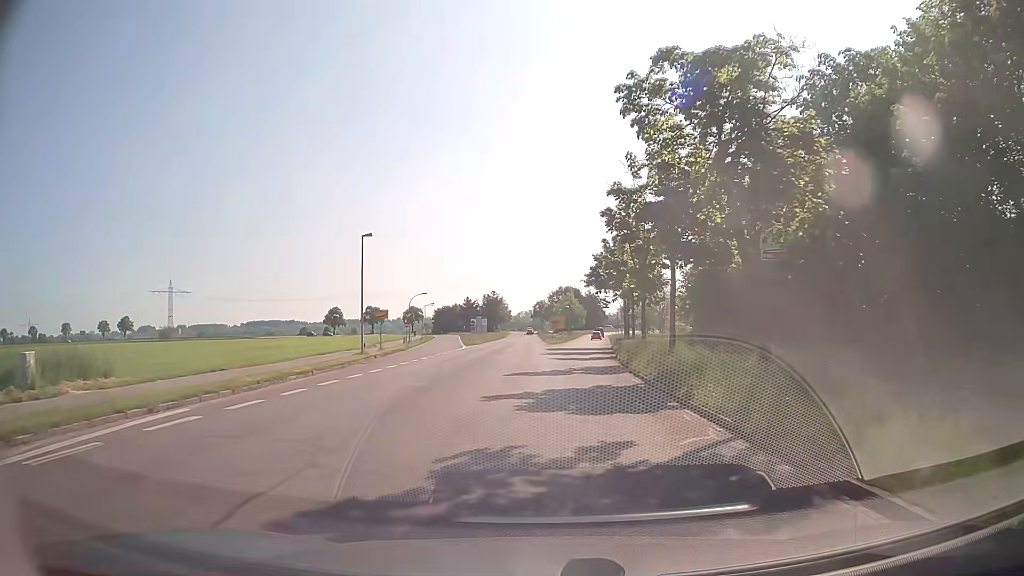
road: tertiary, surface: asphalt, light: Day
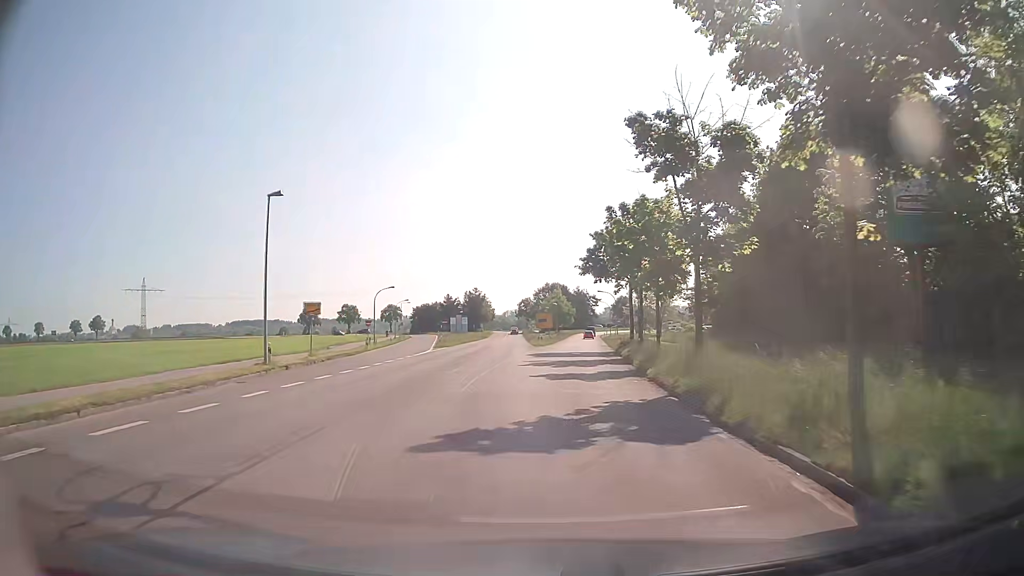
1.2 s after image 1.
(+0.1, +12.8) m; 0°
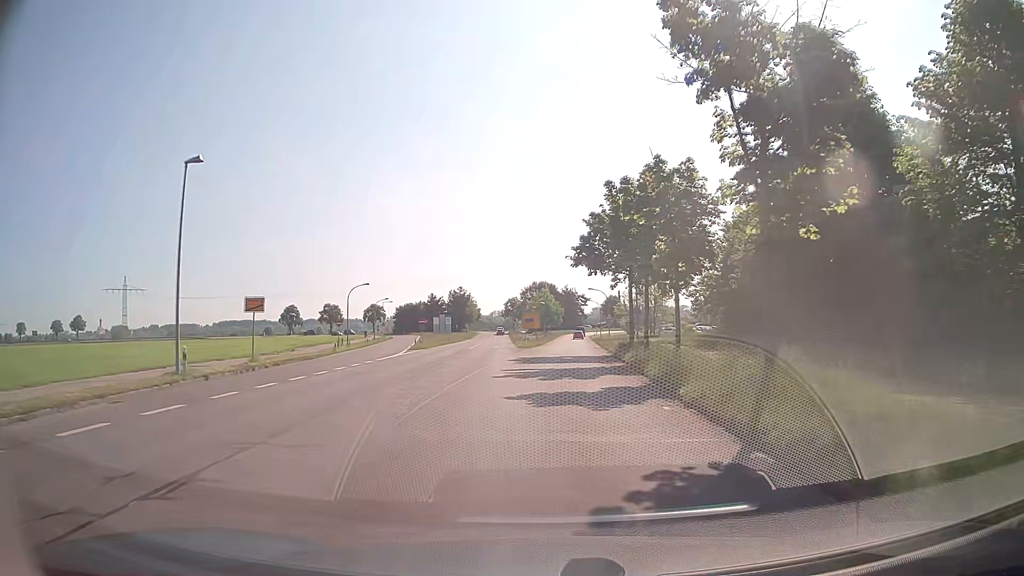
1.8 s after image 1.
(+0.2, +6.4) m; +2°
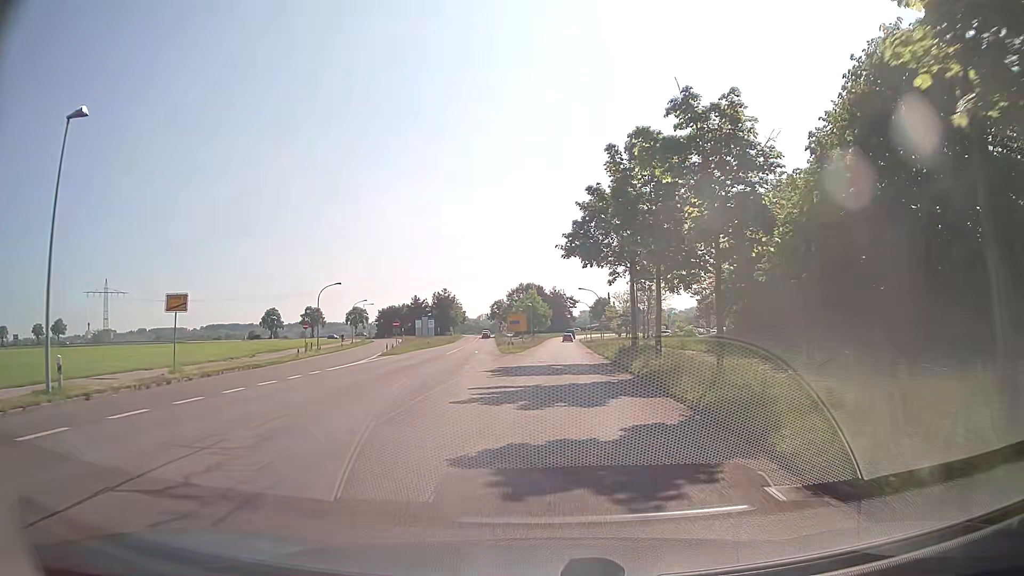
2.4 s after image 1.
(+0.1, +6.4) m; +1°
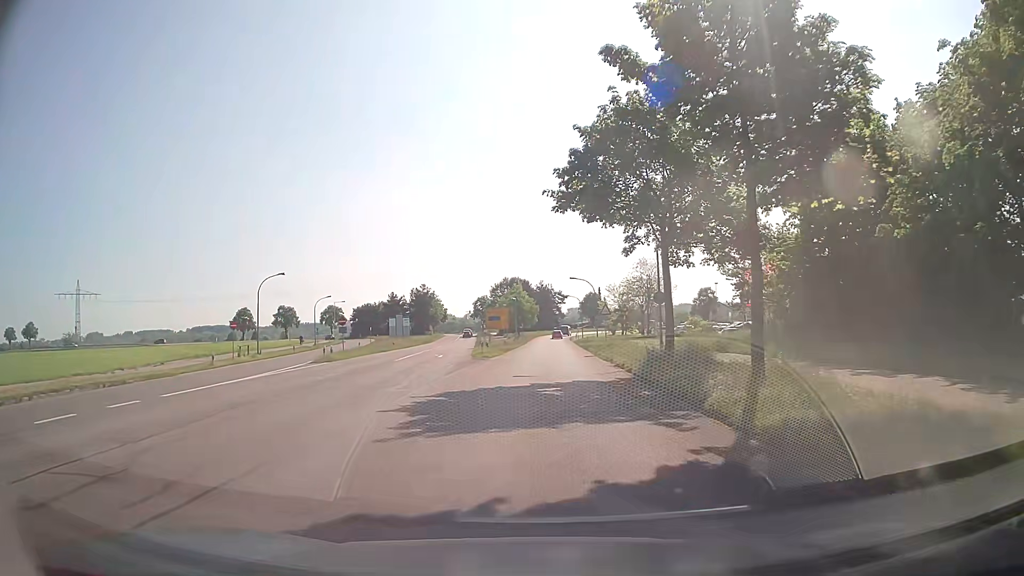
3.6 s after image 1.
(+0.1, +12.8) m; +1°
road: tertiary_link
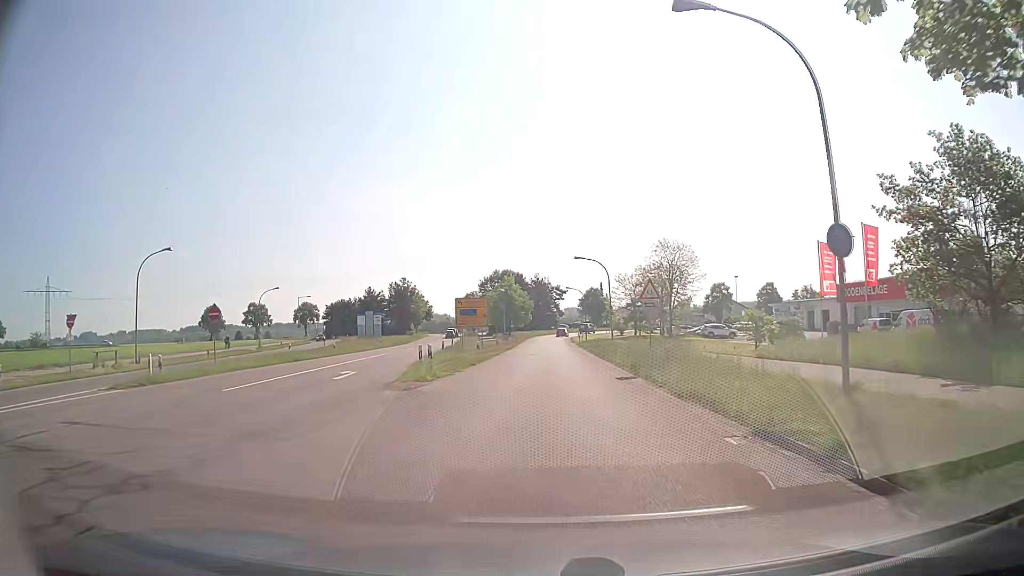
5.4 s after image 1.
(+0.1, +19.4) m; +1°
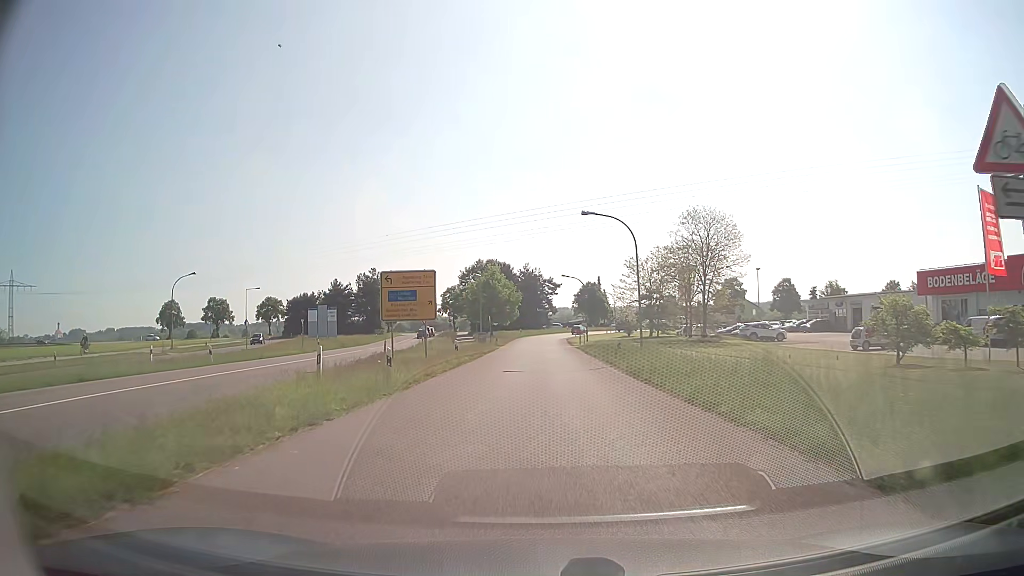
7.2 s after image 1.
(0.0, +19.4) m; +1°
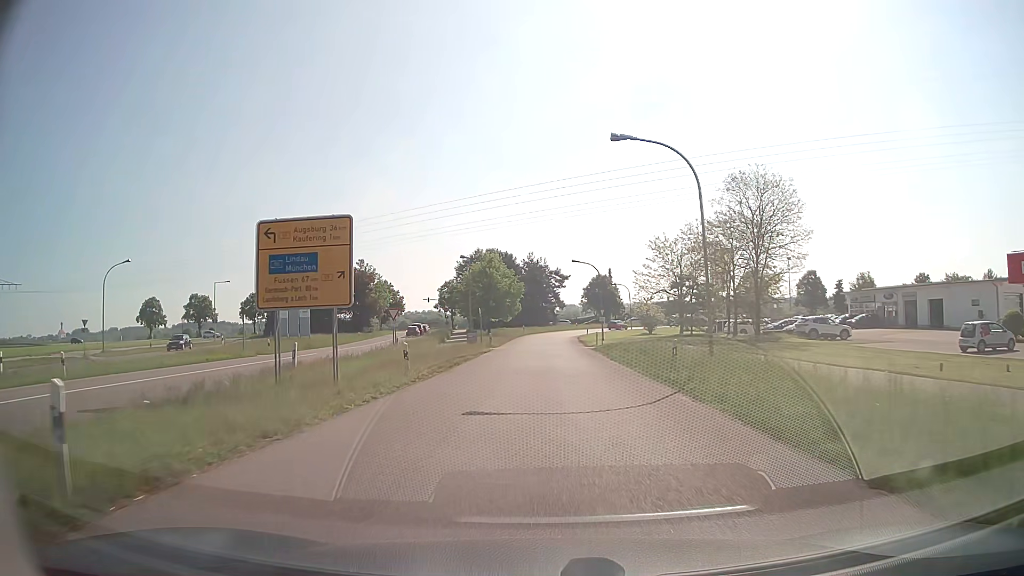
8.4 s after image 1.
(0.0, +12.7) m; 0°
